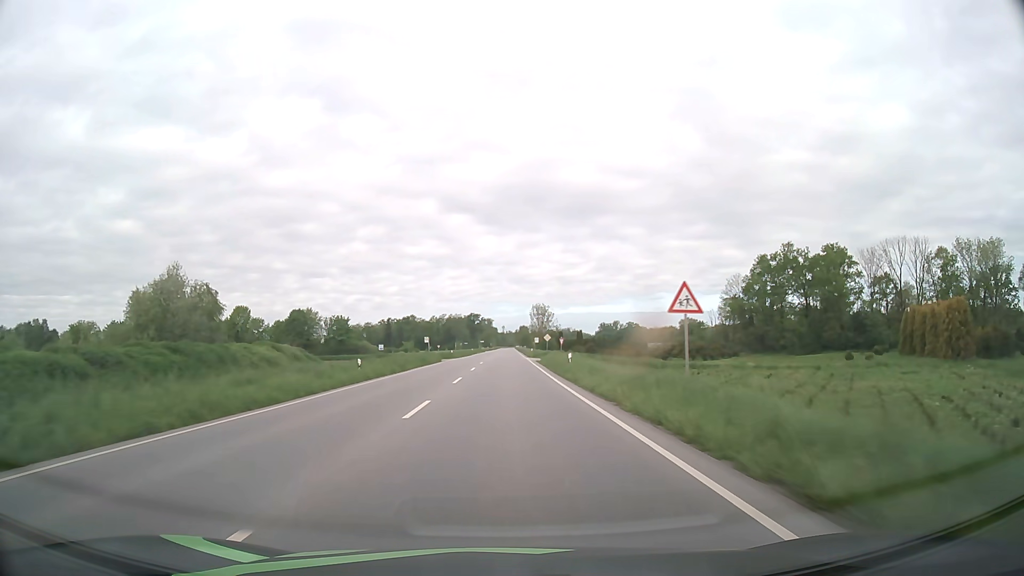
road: primary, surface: asphalt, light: Day
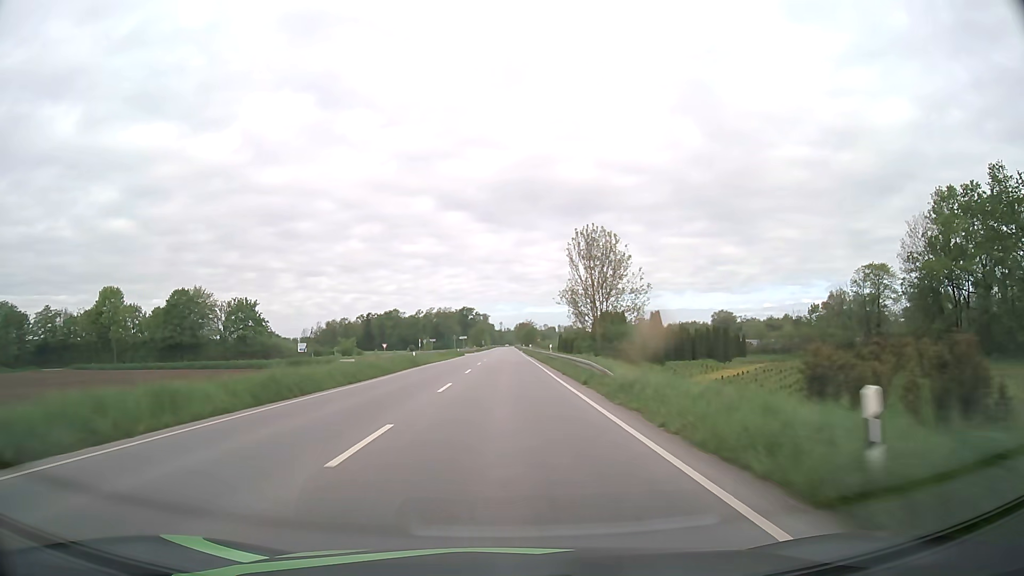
(+0.2, +77.8) m; 0°
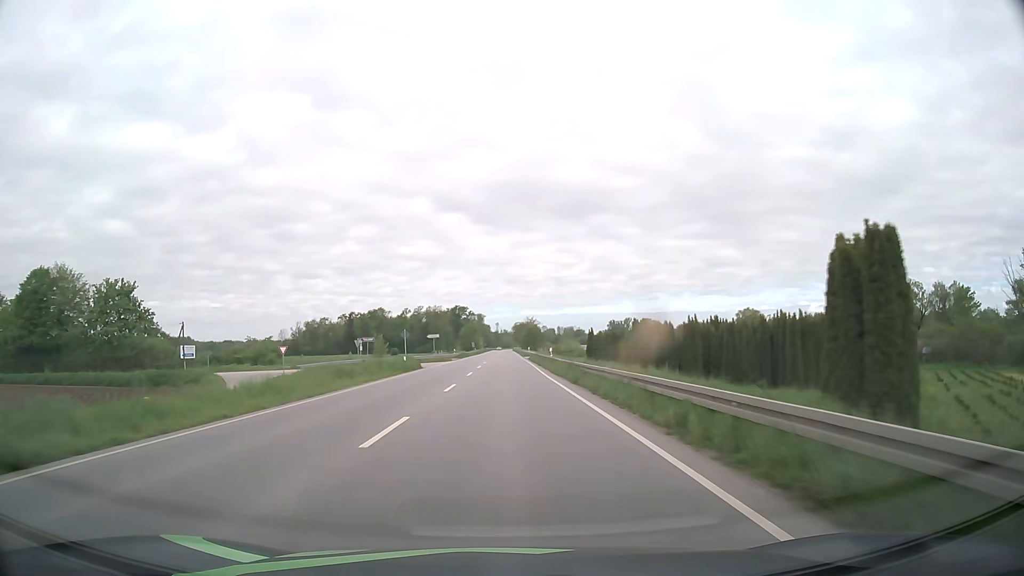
(+0.1, +46.6) m; 0°
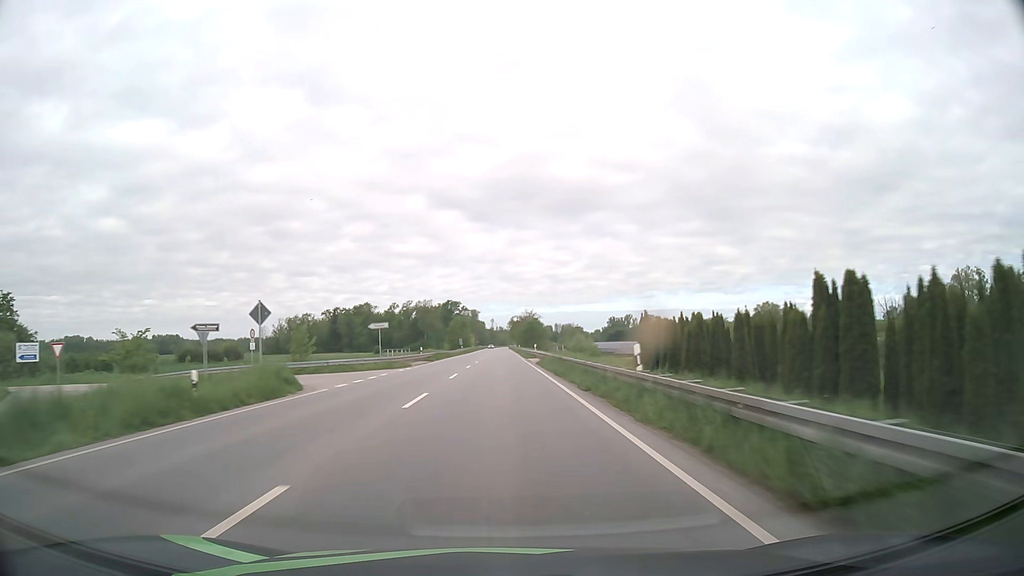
(+0.2, +31.1) m; 0°
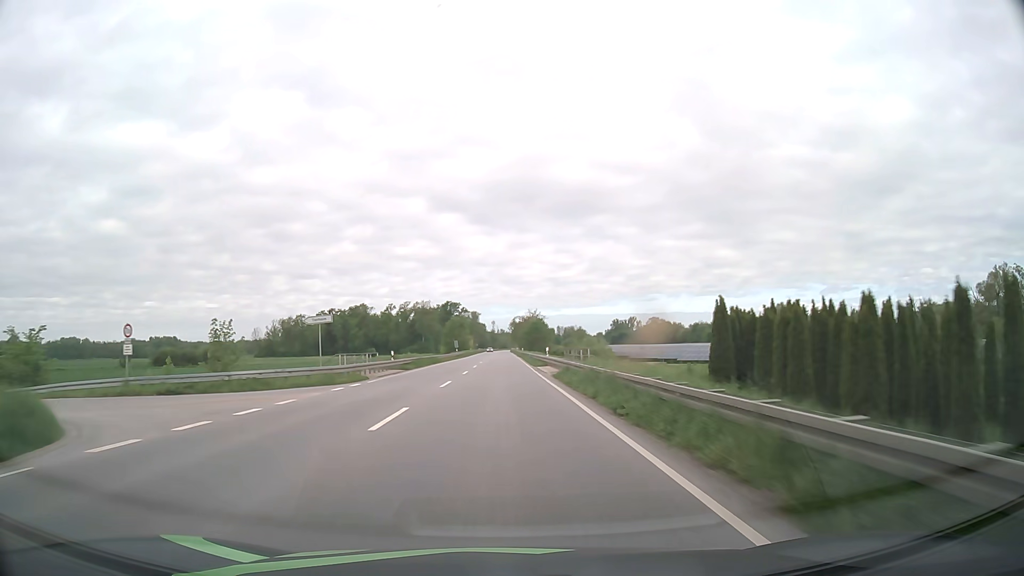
(0.0, +15.6) m; 0°
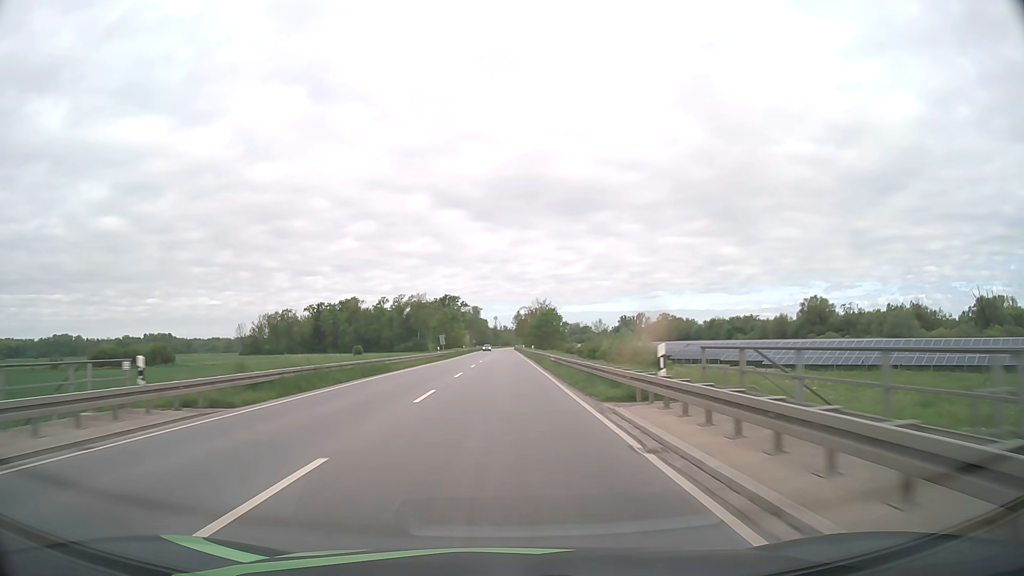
(-0.1, +31.1) m; 0°
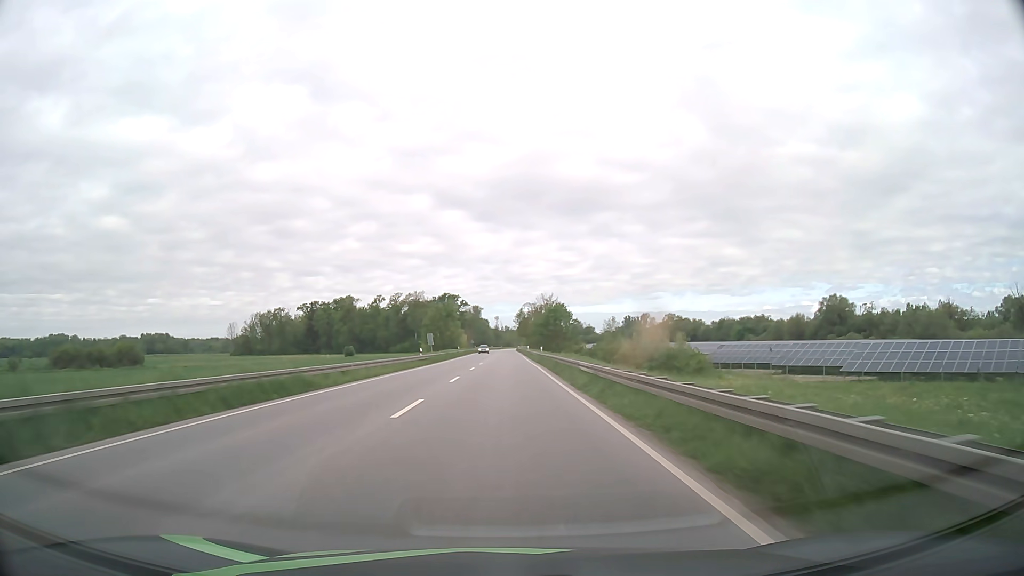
(0.0, +15.5) m; 0°
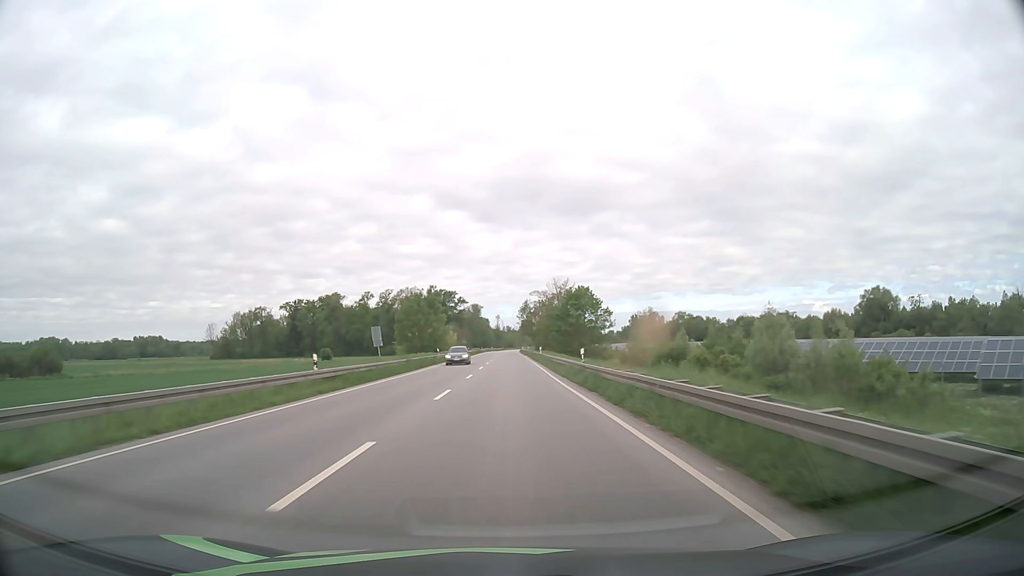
(0.0, +31.1) m; 0°
(0, +10) (0, +20) (0, +30) (0, +40) (0, +50) (0, +60) (0, +70) (0, +80) (0, +90) (0, +100) m
